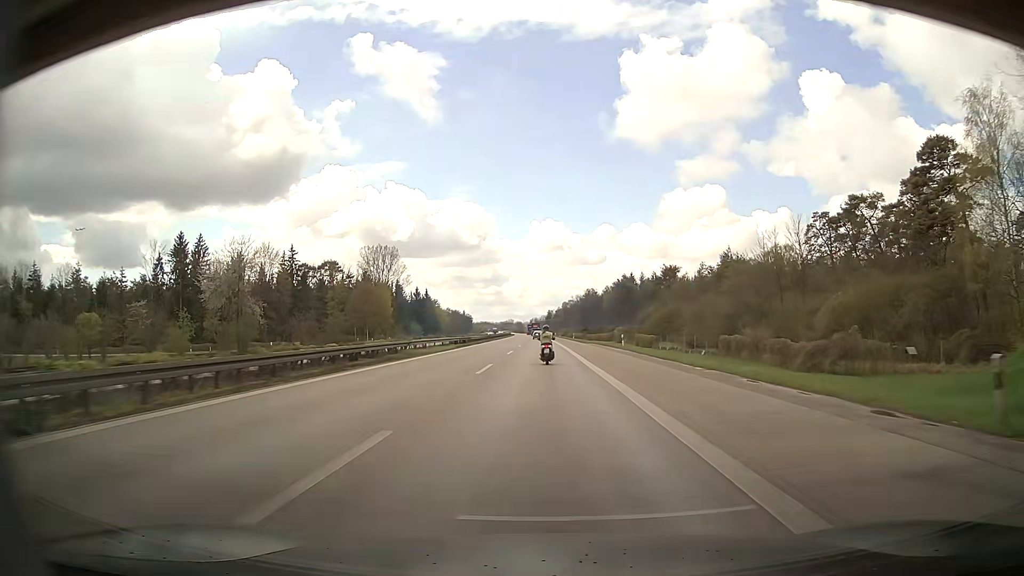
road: motorway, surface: asphalt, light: Day
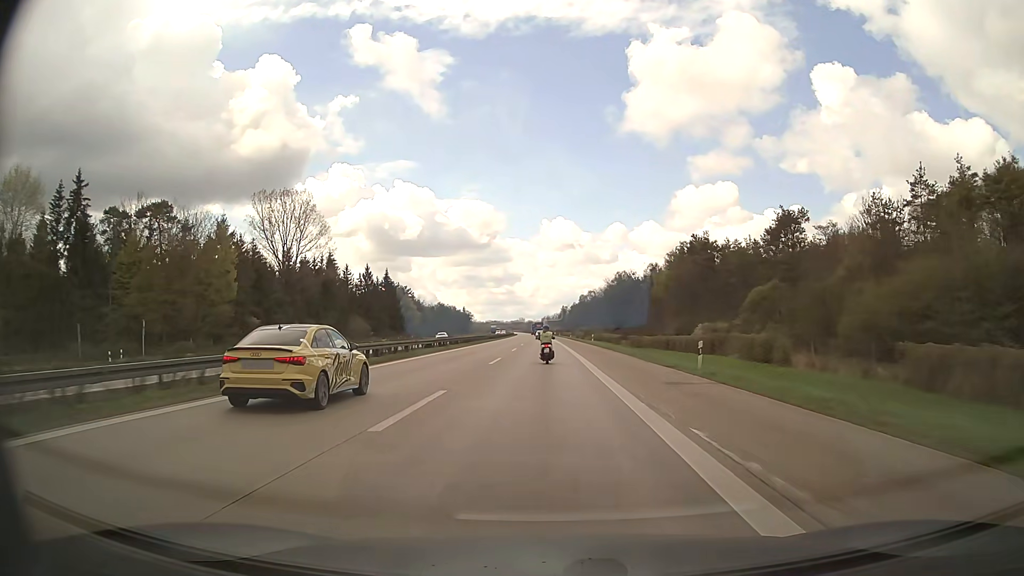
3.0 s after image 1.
(-0.9, +84.4) m; -1°
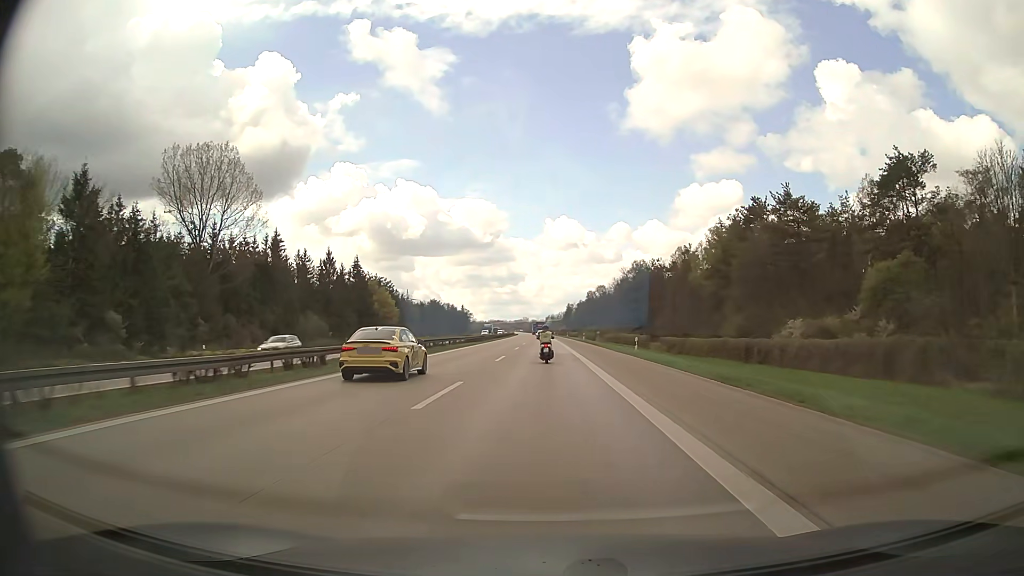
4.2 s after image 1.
(-0.1, +33.5) m; 0°
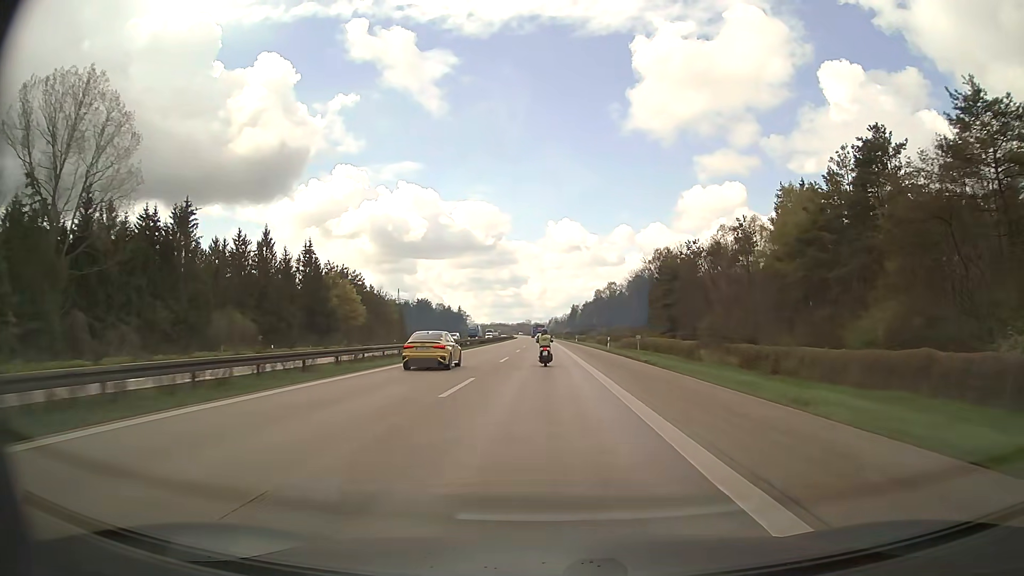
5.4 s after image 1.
(-0.1, +33.3) m; 0°
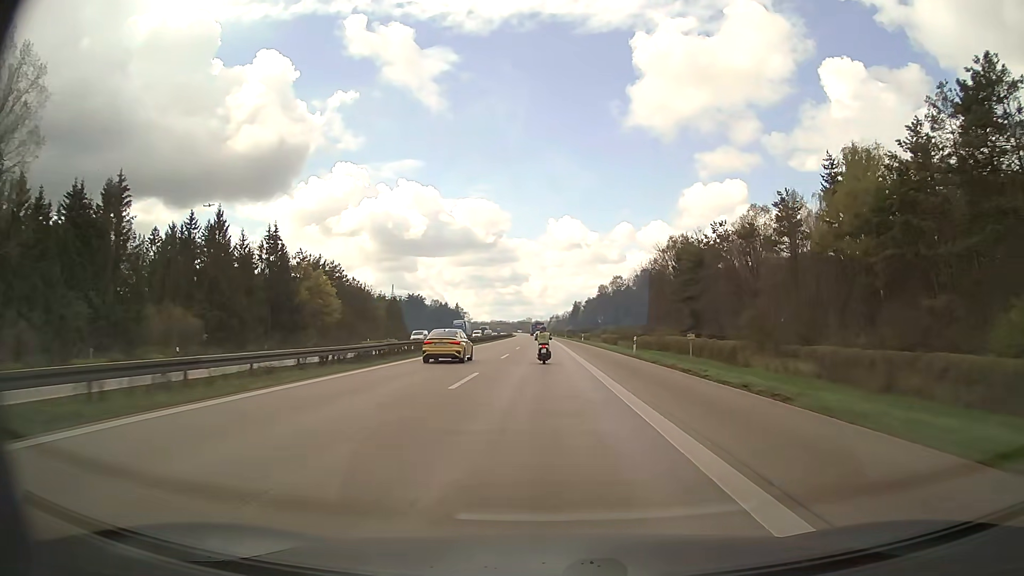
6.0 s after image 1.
(0.0, +16.7) m; 0°
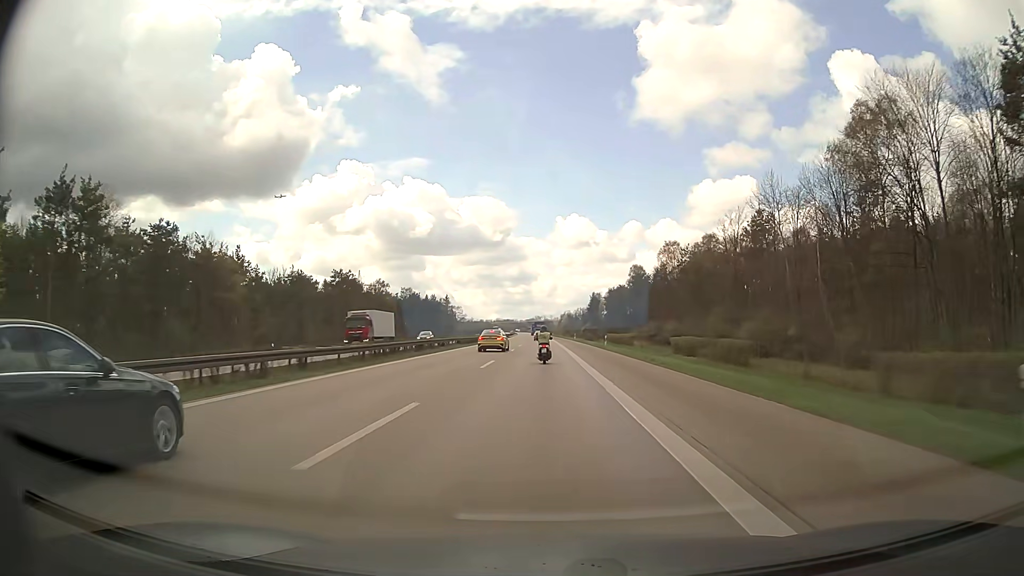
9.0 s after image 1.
(-0.5, +83.4) m; -1°
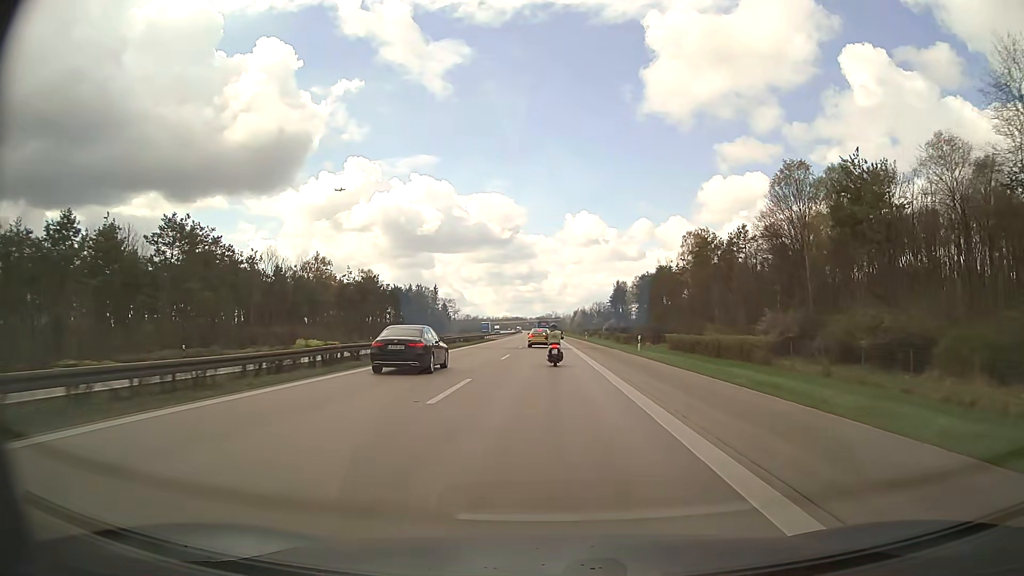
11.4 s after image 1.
(-0.6, +66.5) m; -1°
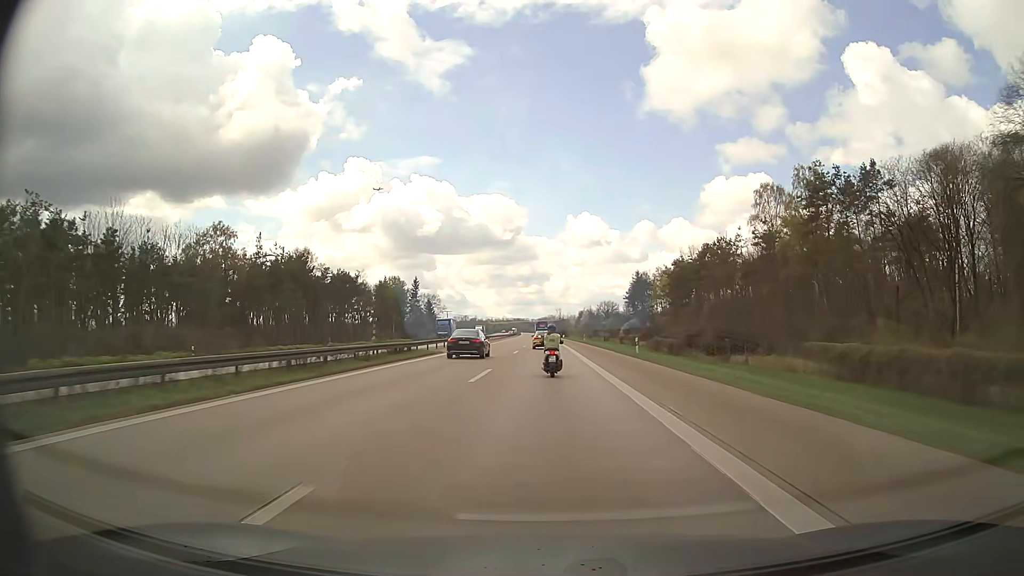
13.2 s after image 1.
(-0.1, +48.6) m; 0°
(0, +10) (0, +20) (0, +30) (0, +40) (0, +50) (0, +60) (0, +70) (0, +80) (0, +90) (0, +100) m
